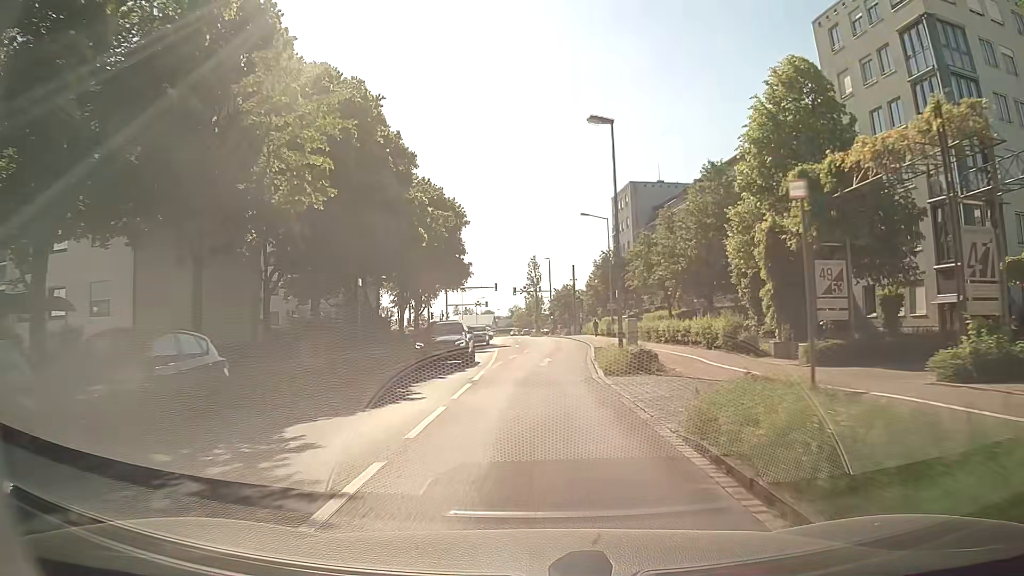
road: tertiary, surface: asphalt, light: Day
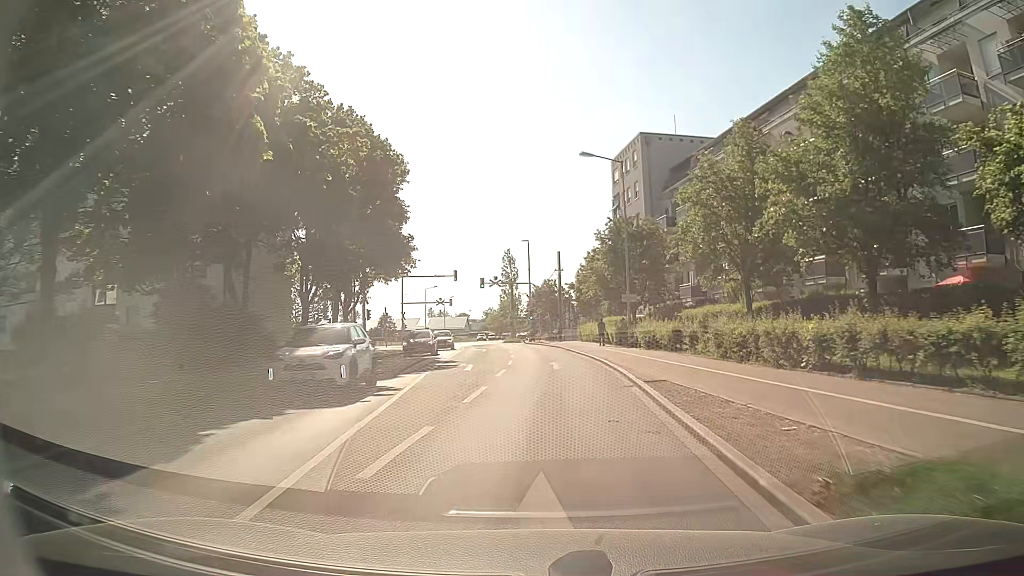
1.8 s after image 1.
(0.0, +21.4) m; +1°
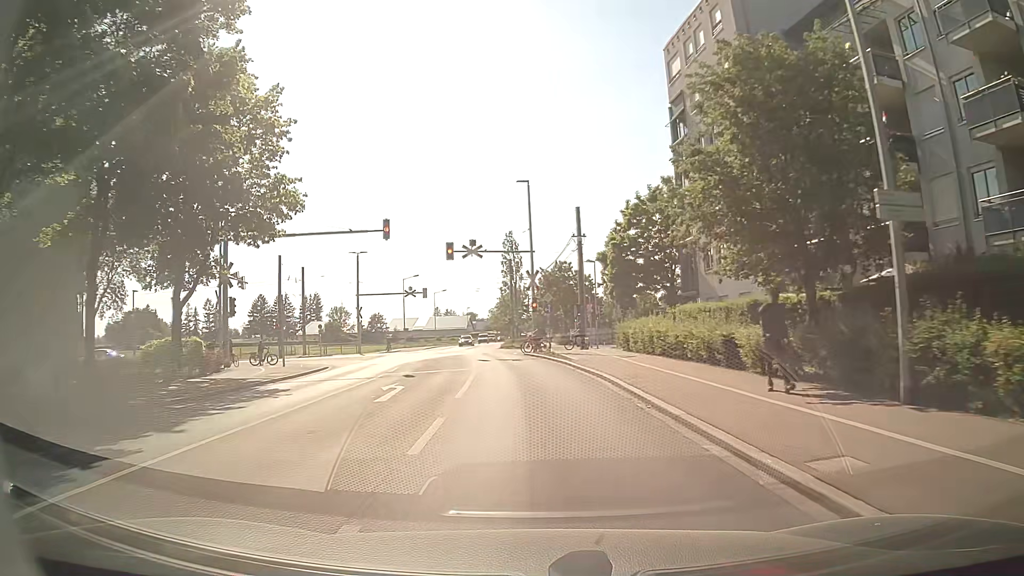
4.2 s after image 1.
(+0.4, +28.1) m; 0°
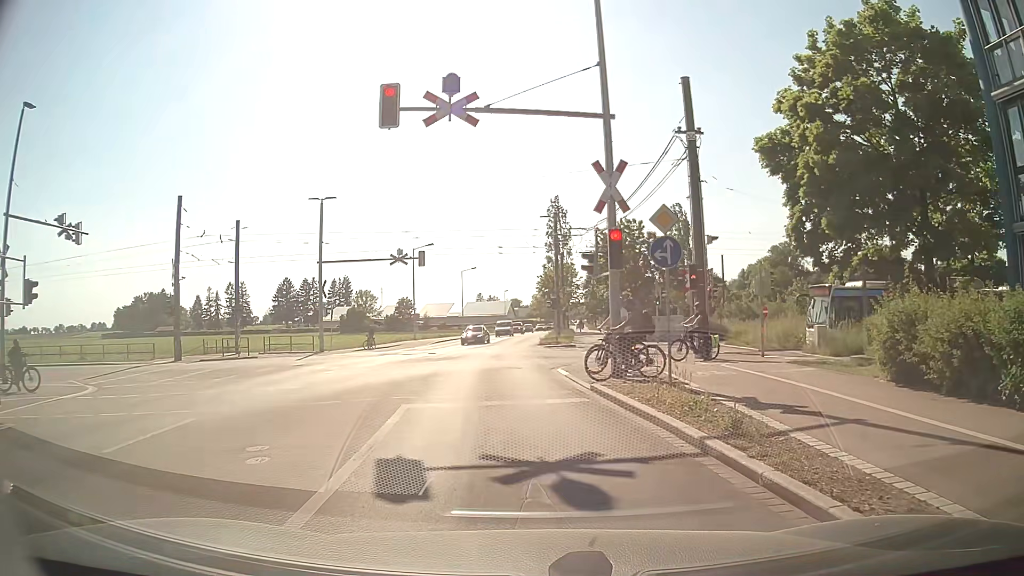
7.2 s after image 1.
(-0.8, +23.5) m; -4°
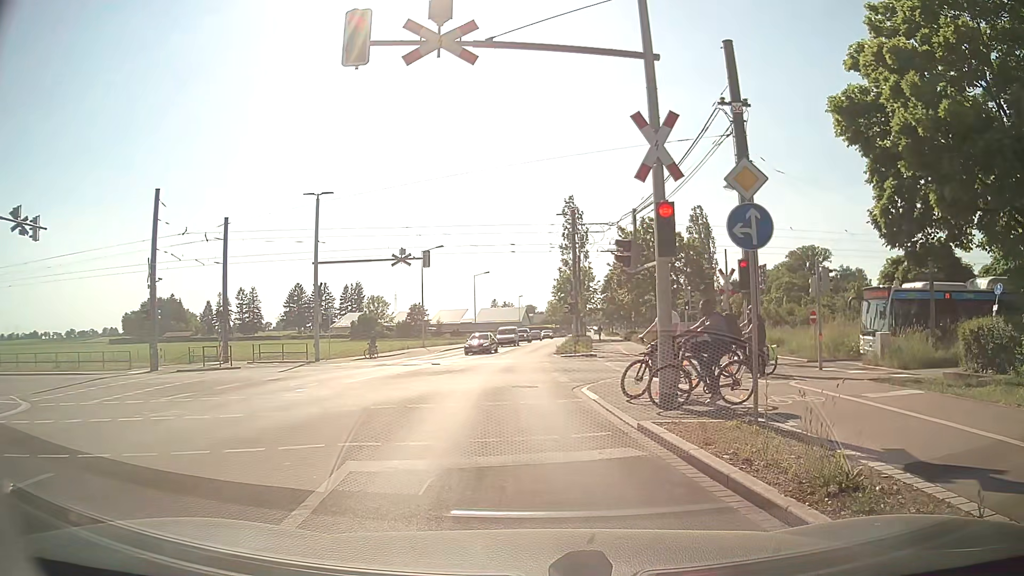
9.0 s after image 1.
(0.0, +3.9) m; -1°
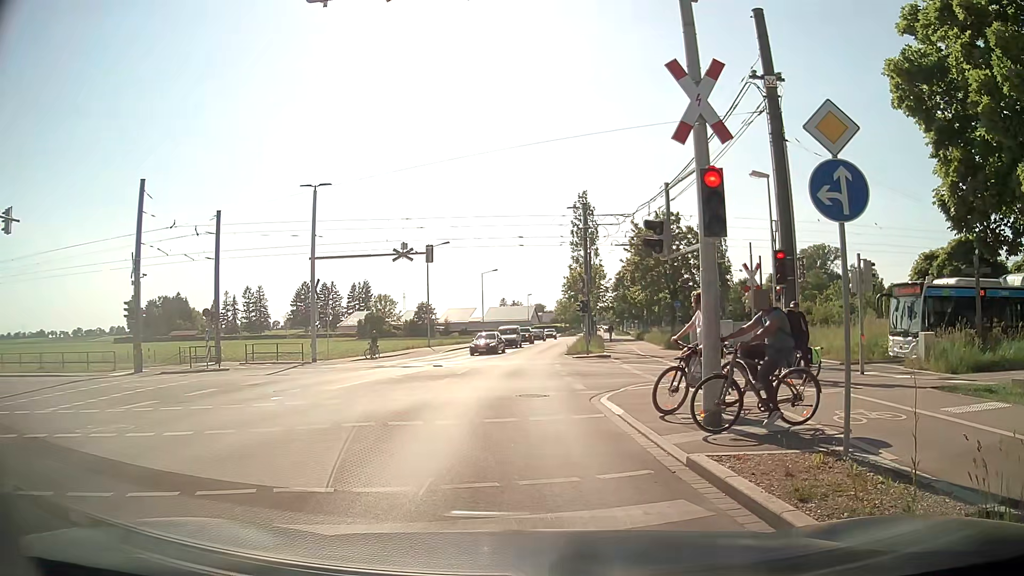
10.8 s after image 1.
(0.0, +2.2) m; +2°
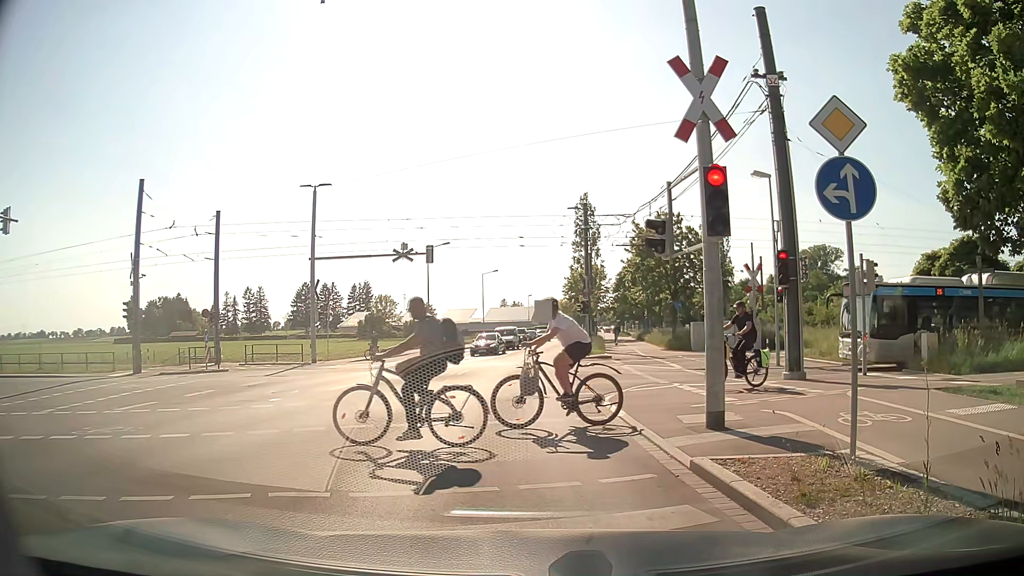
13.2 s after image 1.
(0.0, +0.2) m; 0°
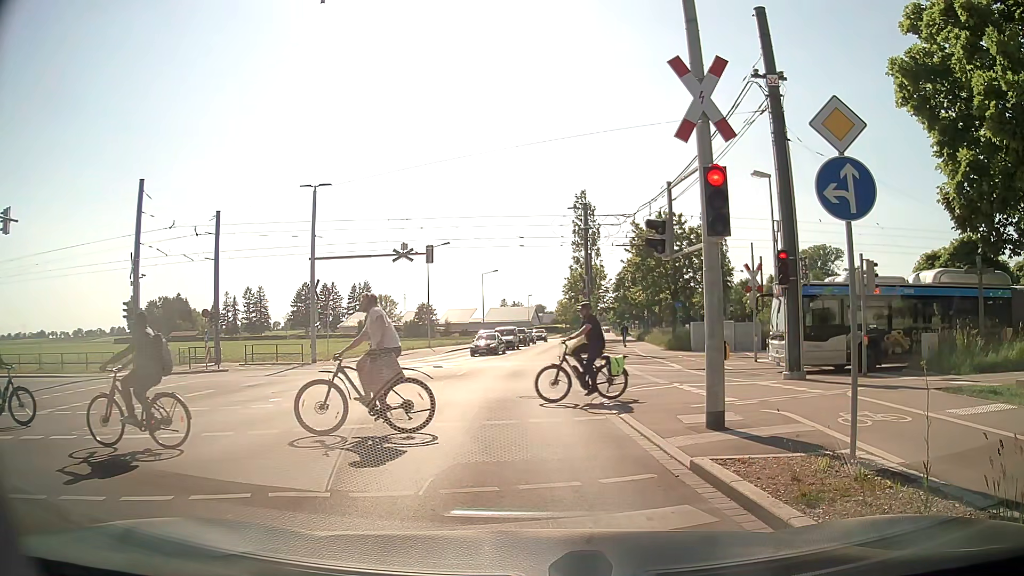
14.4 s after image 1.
(0.0, 0.0) m; 0°
